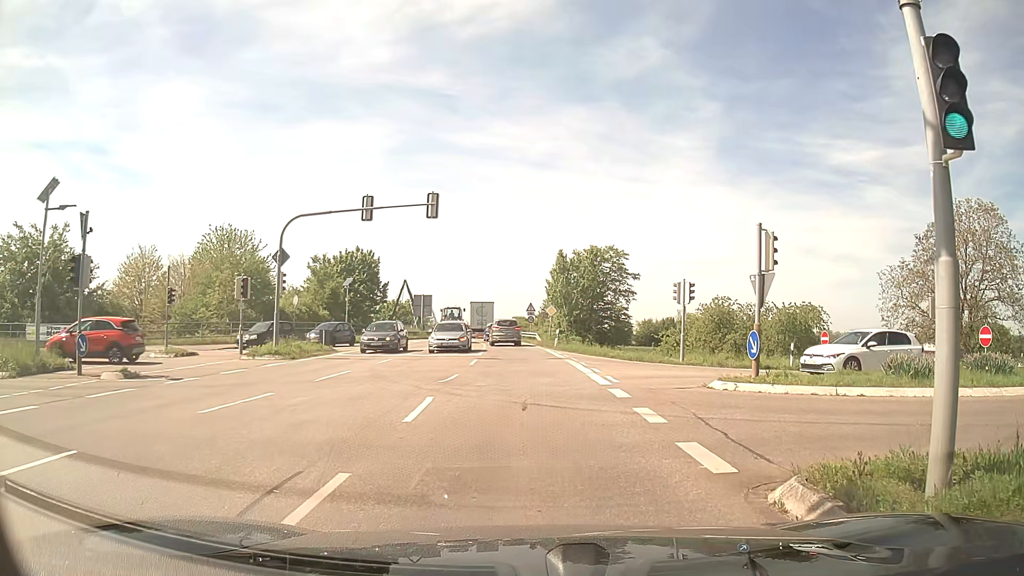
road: tertiary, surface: asphalt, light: Day
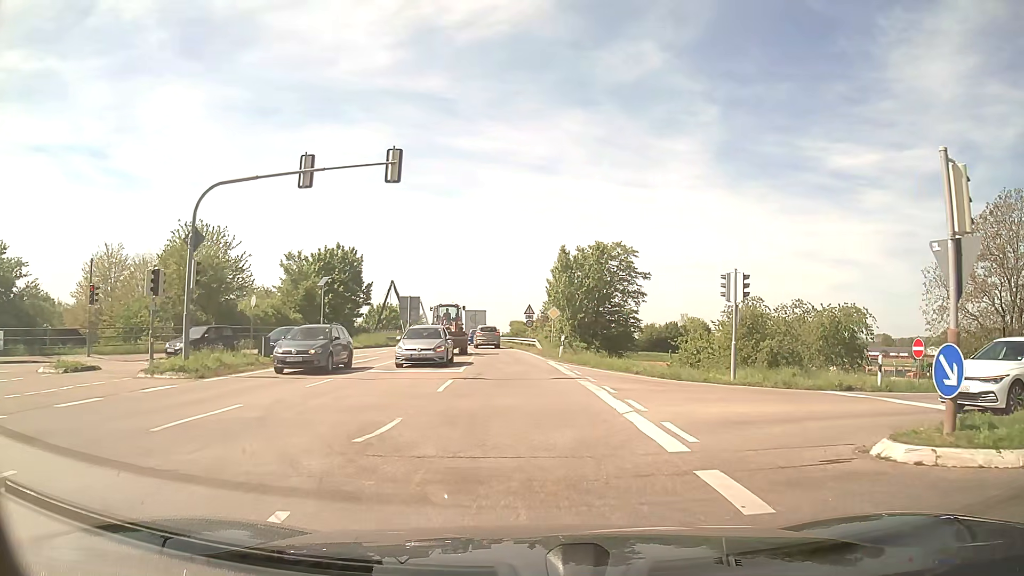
(+0.1, +7.8) m; +1°
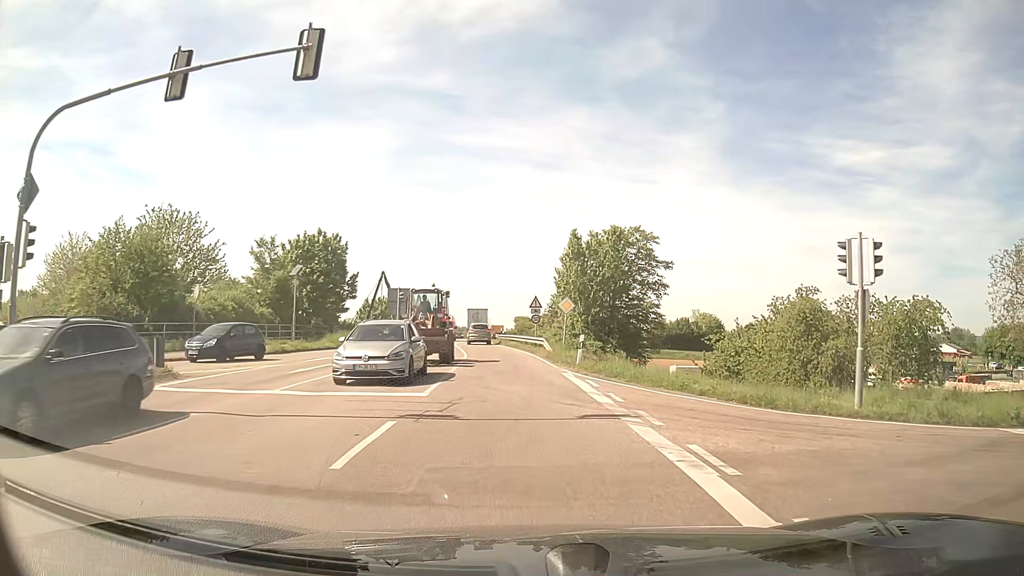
(-0.1, +8.3) m; -2°
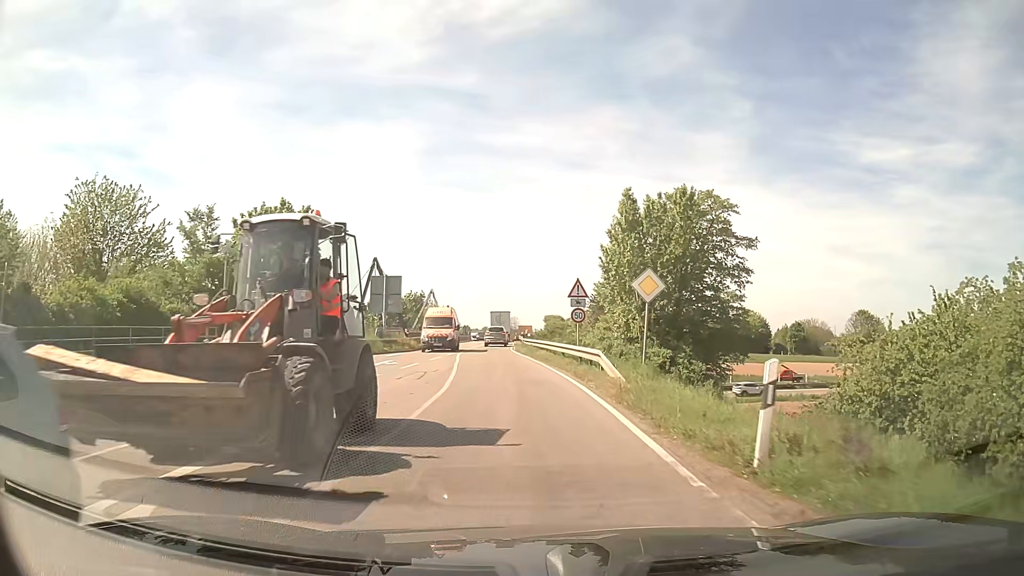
(0.0, +16.1) m; -1°
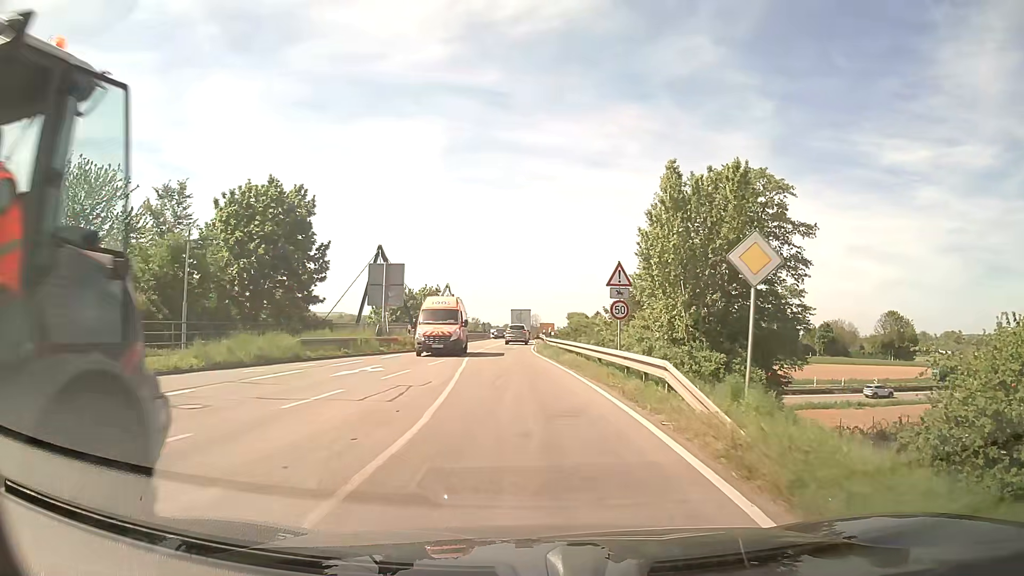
(-0.1, +6.2) m; -2°
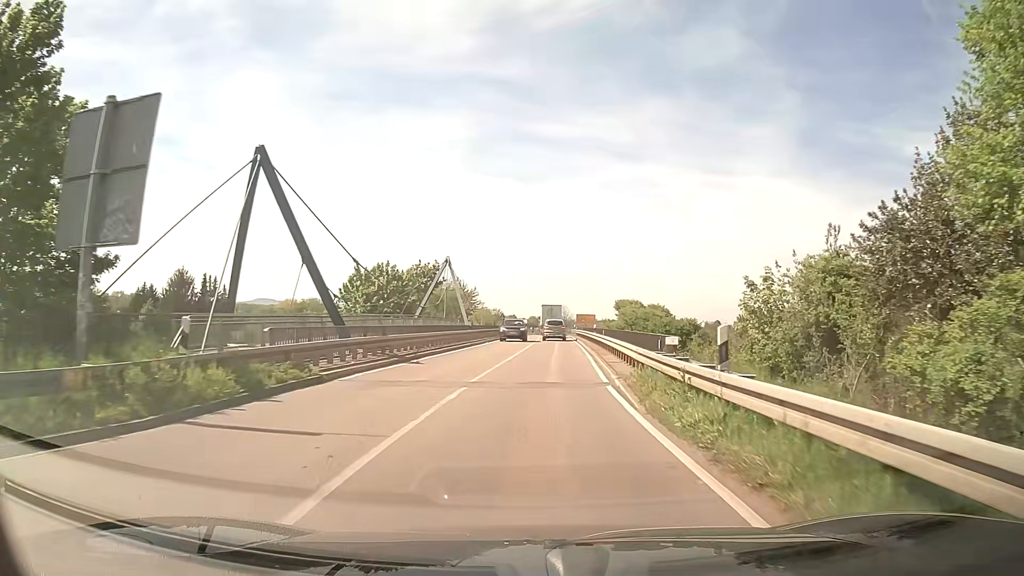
(-1.0, +27.8) m; -2°
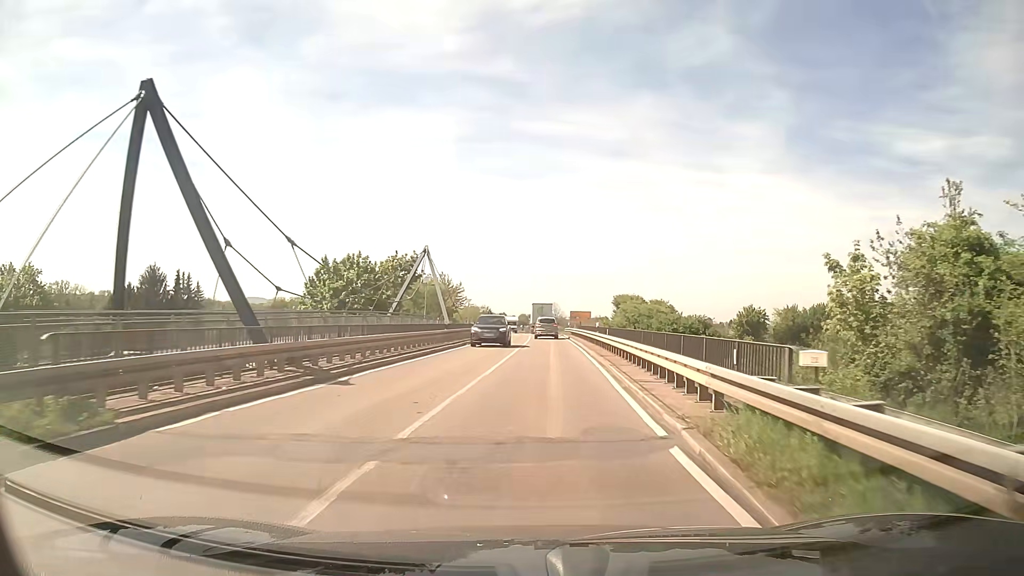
(0.0, +7.3) m; +1°
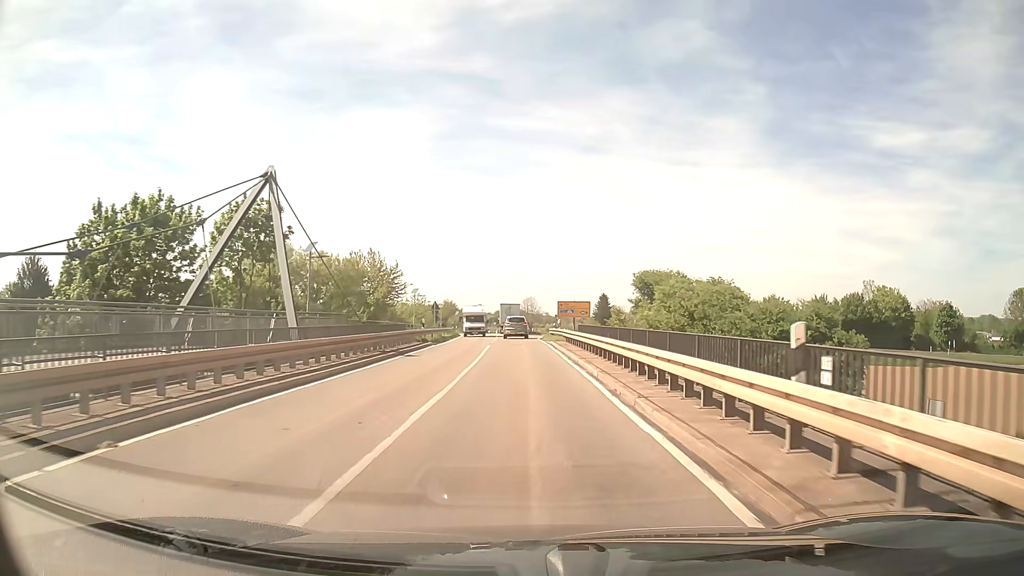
(+0.9, +29.2) m; +2°
(0, +10) (0, +20) (0, +30) (0, +40) (-1, +50) (-1, +60) (0, +70) (0, +80) (+2, +90) (+6, +99) m
